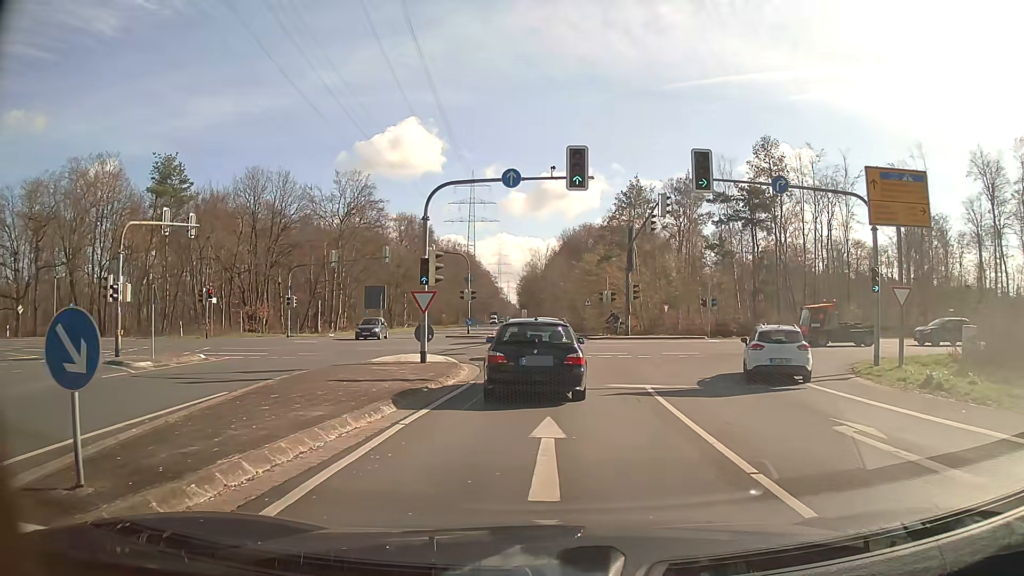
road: secondary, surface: asphalt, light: Day
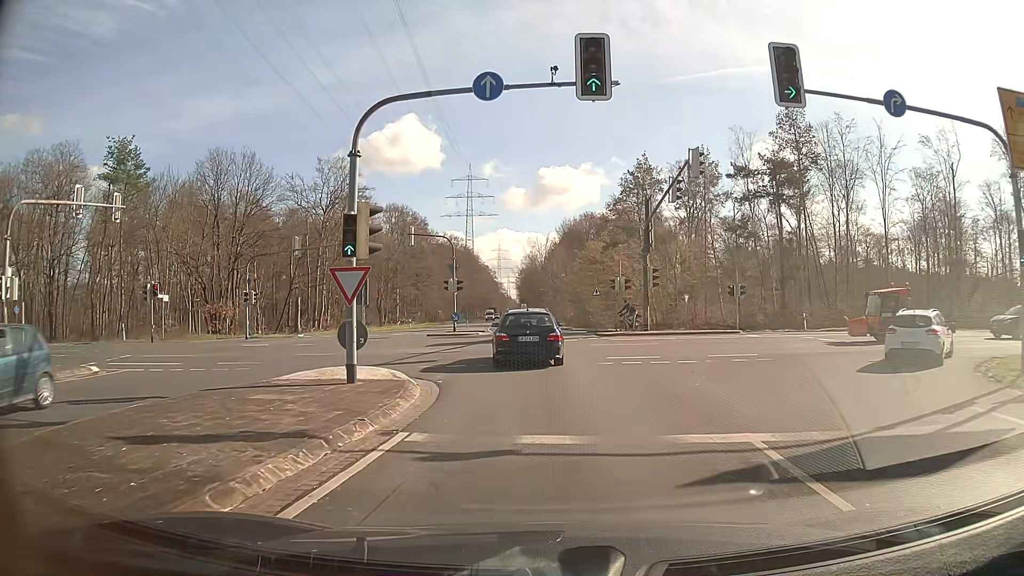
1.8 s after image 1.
(-0.2, +8.2) m; -2°
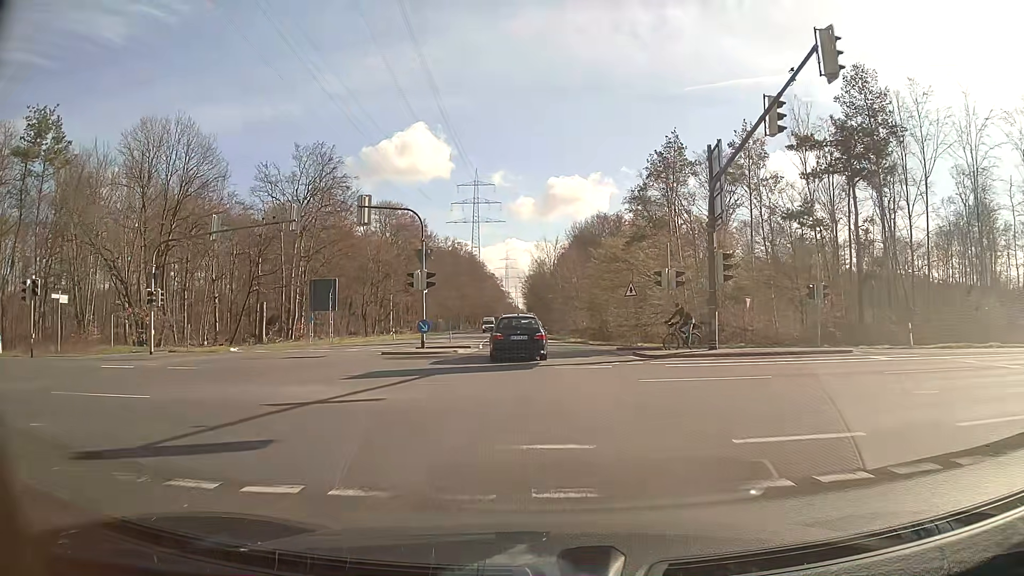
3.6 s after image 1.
(0.0, +13.3) m; -1°
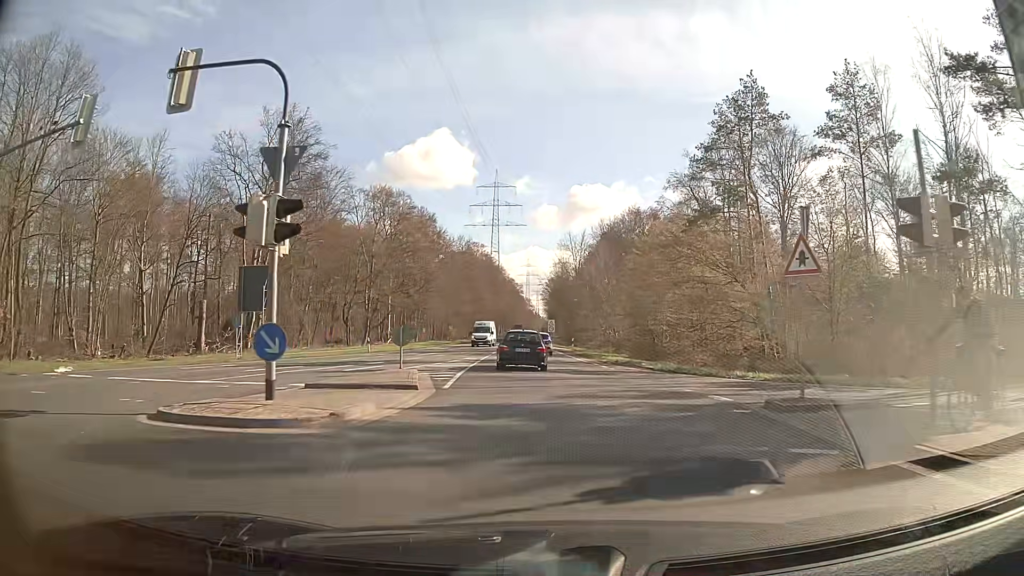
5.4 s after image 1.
(-0.2, +17.7) m; -1°
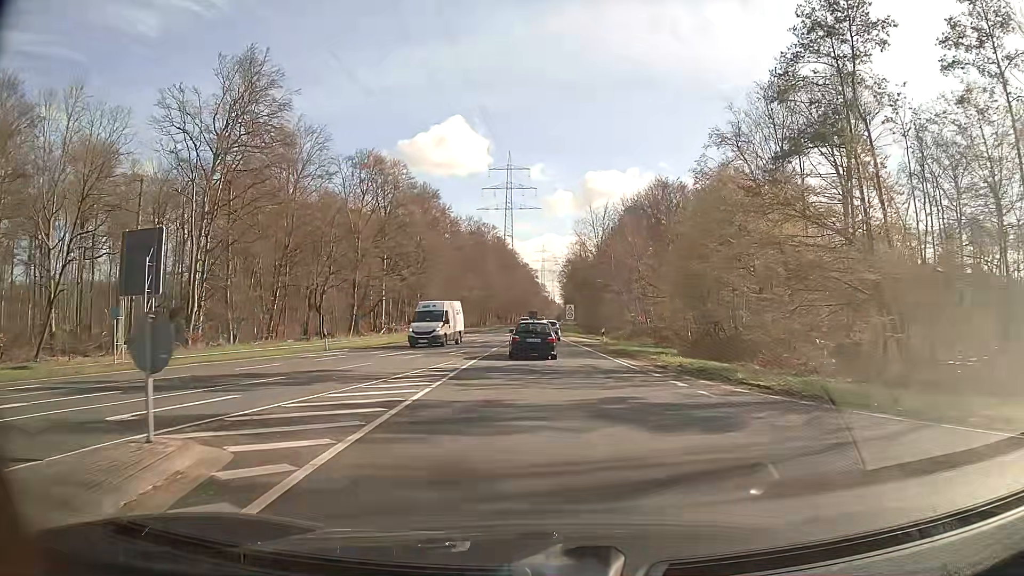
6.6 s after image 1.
(-0.2, +14.0) m; -1°
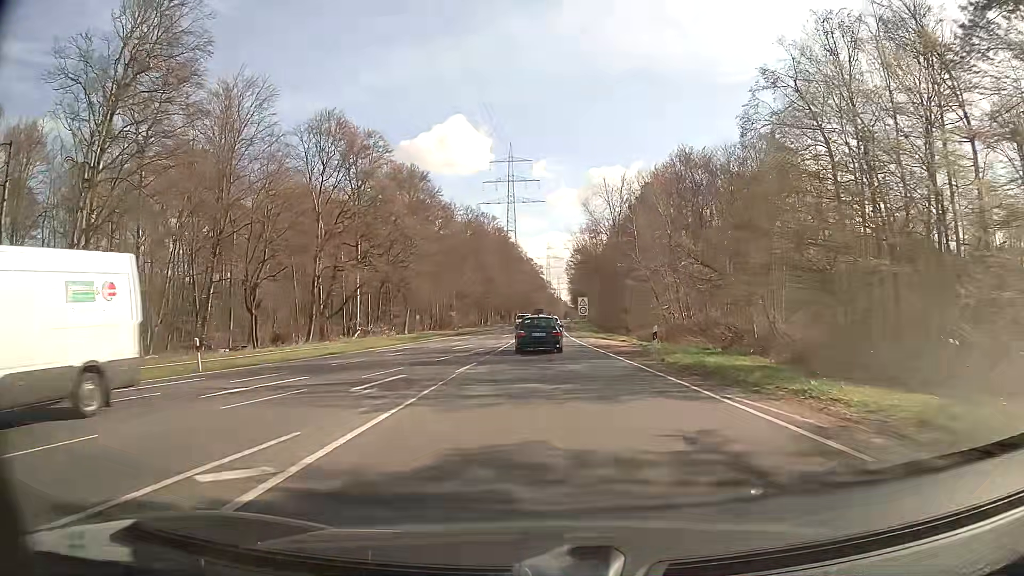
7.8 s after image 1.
(-0.1, +15.8) m; -1°
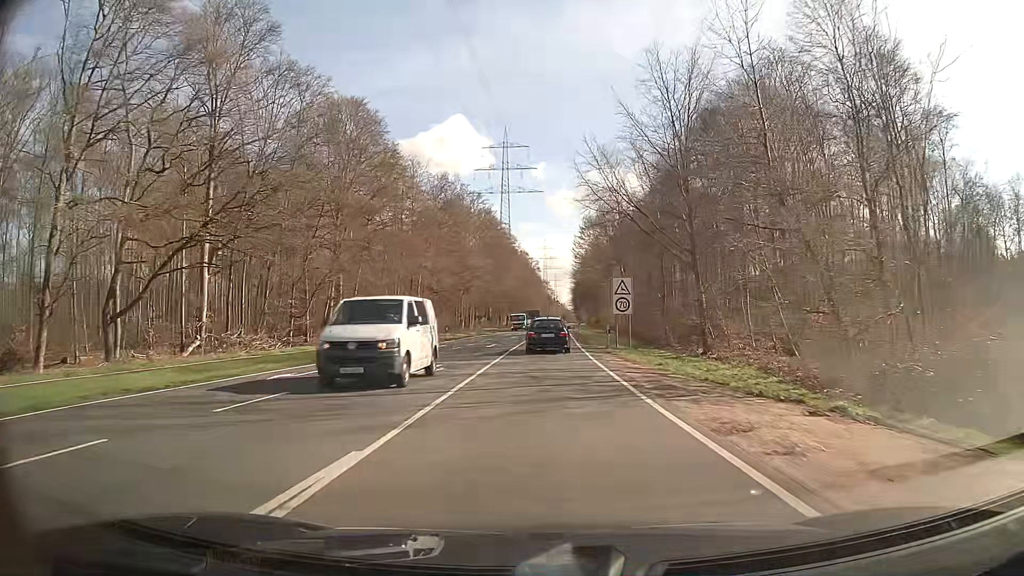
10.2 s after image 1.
(+0.1, +36.4) m; 0°
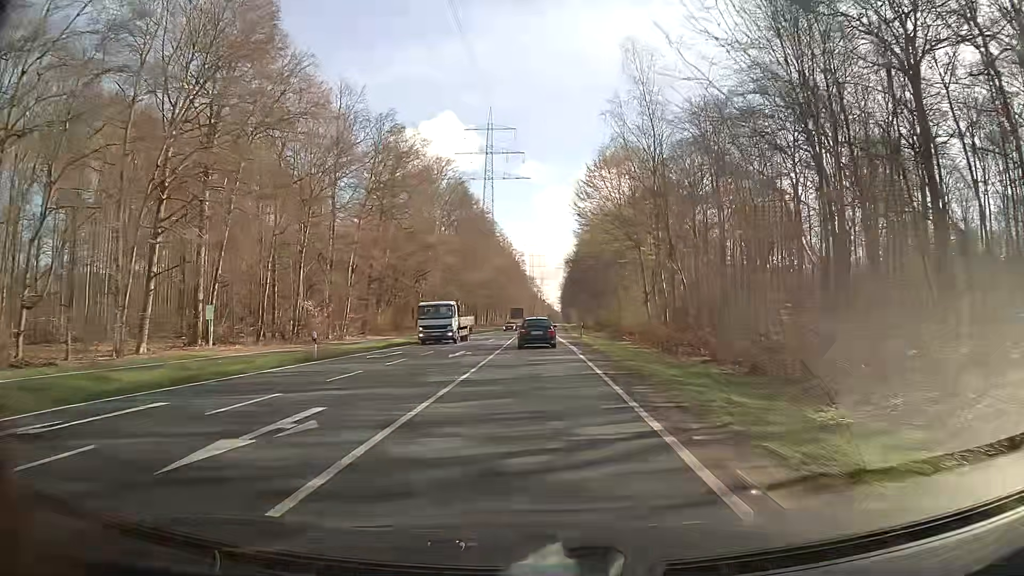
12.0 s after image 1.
(+0.5, +30.8) m; +1°
(0, +10) (0, +20) (0, +30) (0, +40) (0, +50) (0, +60) (0, +70) (0, +80) (0, +90) (0, +100) m
